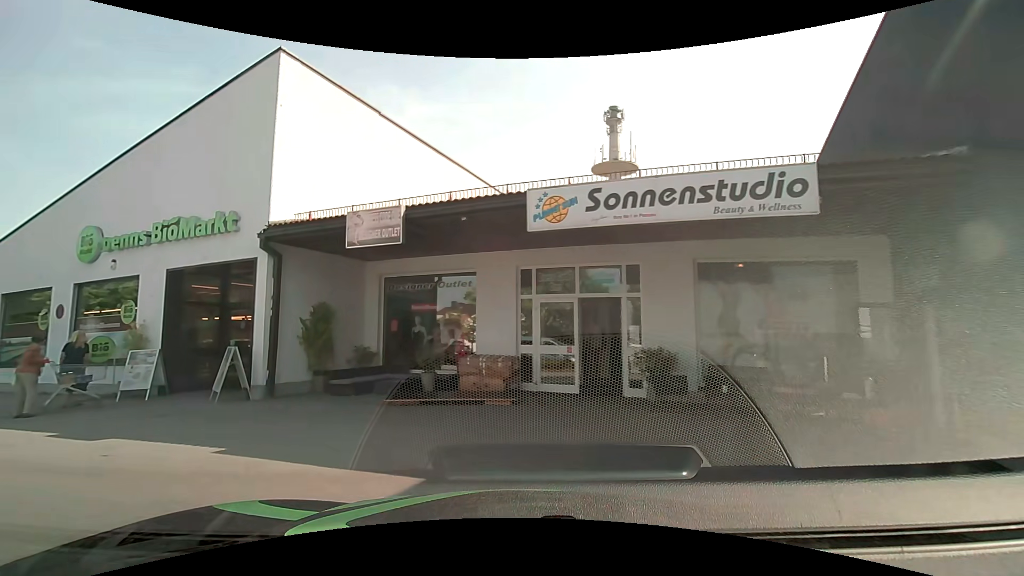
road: service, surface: asphalt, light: Day
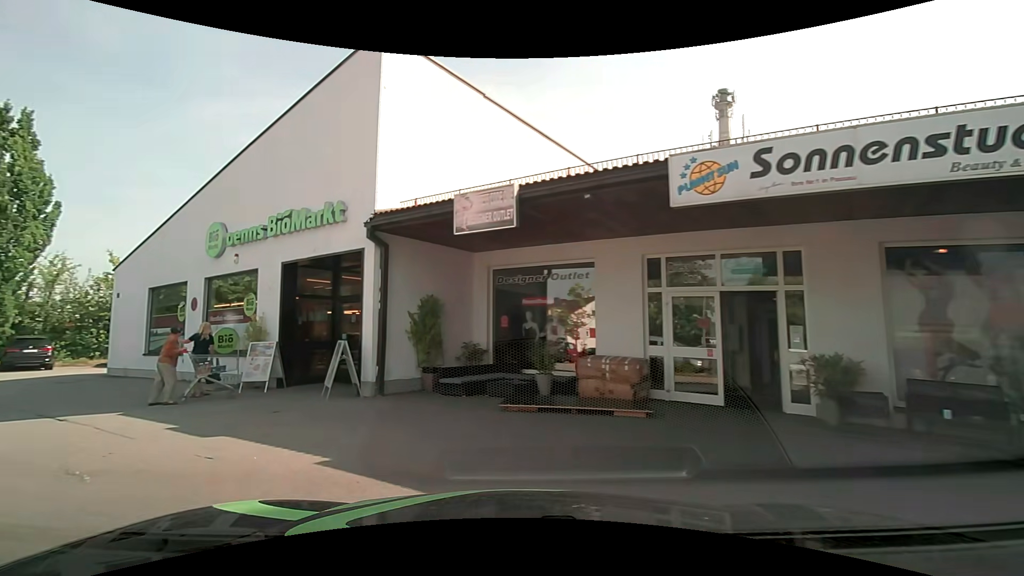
(-0.1, +1.4) m; -9°
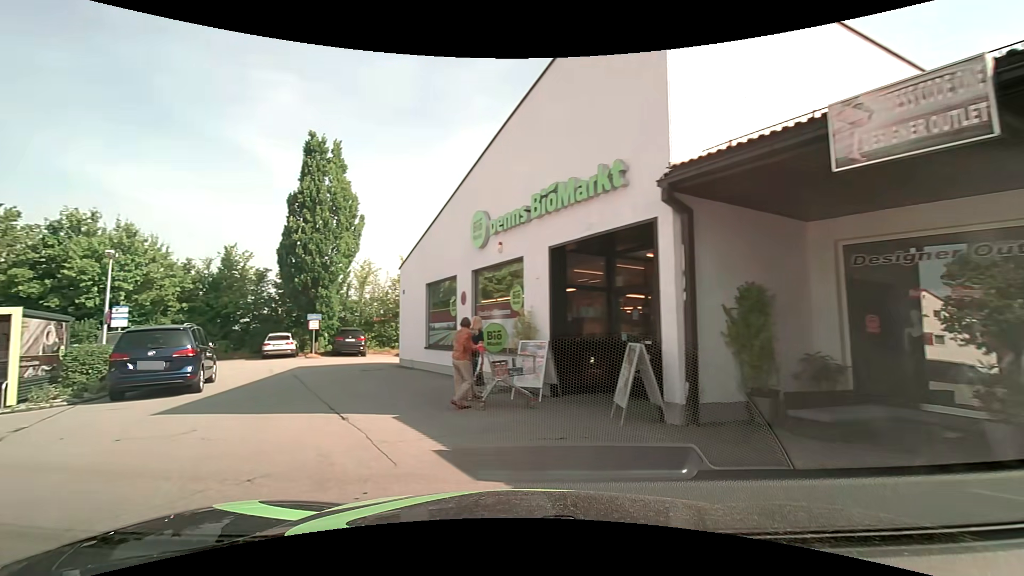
(-0.8, +3.1) m; -29°
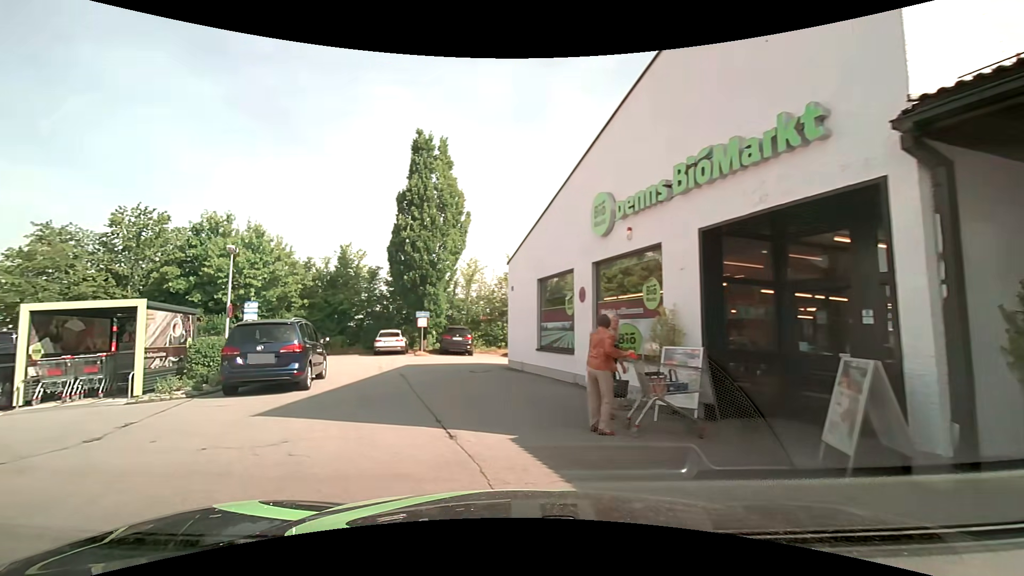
(-0.2, +1.9) m; -12°
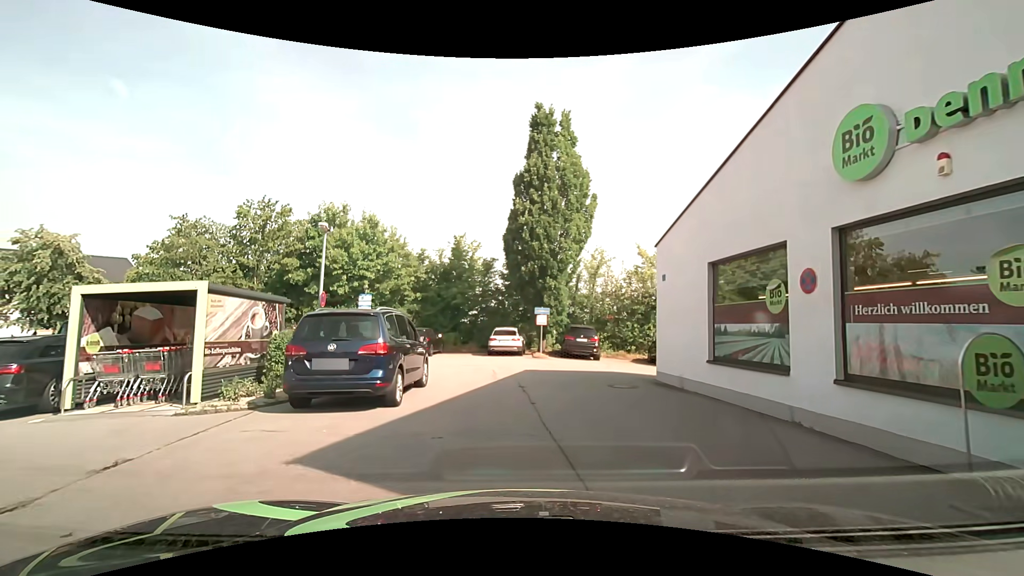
(-0.6, +4.0) m; -13°
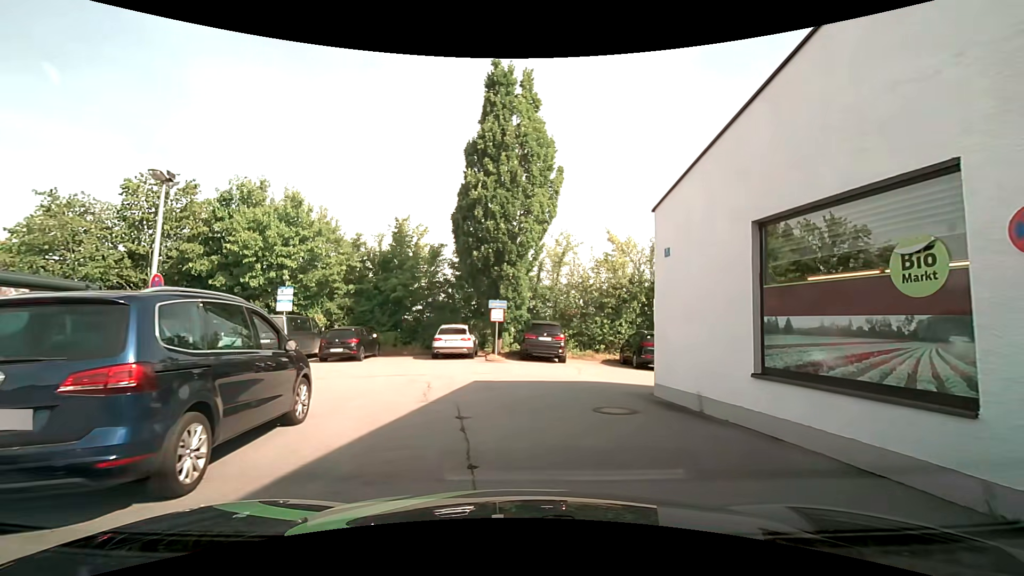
(+0.1, +4.4) m; +4°
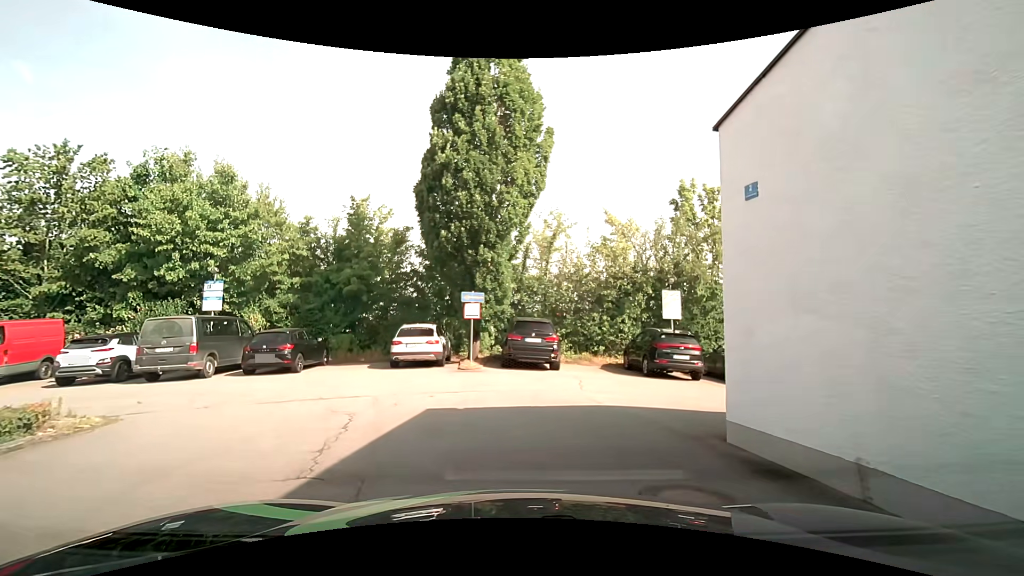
(+0.1, +4.4) m; +1°
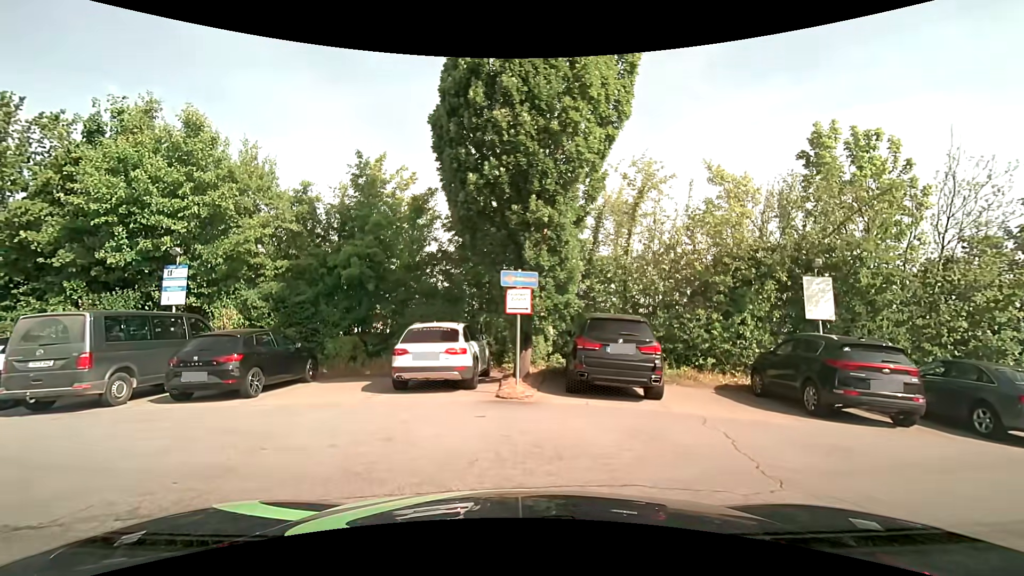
(-0.2, +6.1) m; -5°
